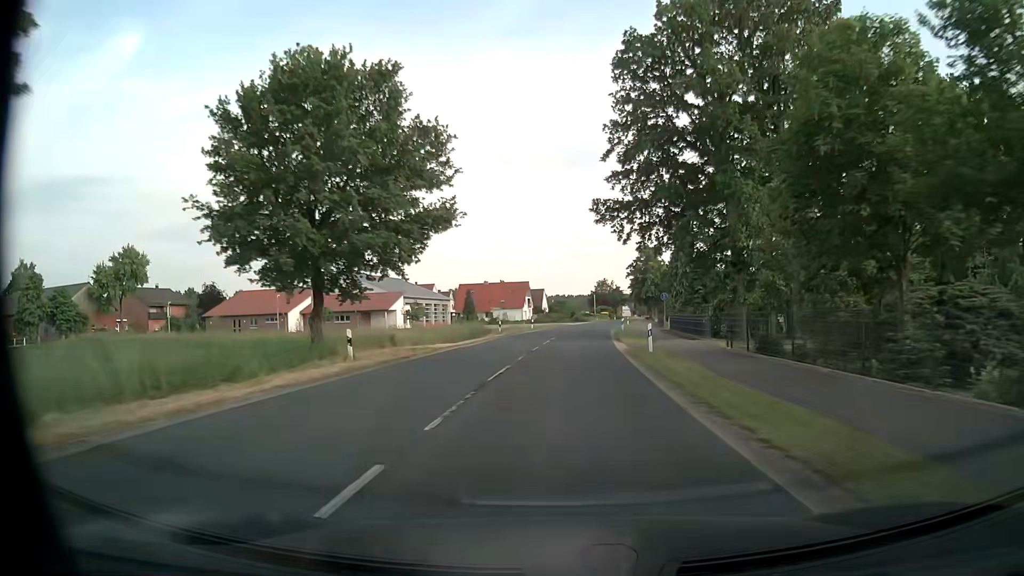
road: secondary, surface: asphalt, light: Day
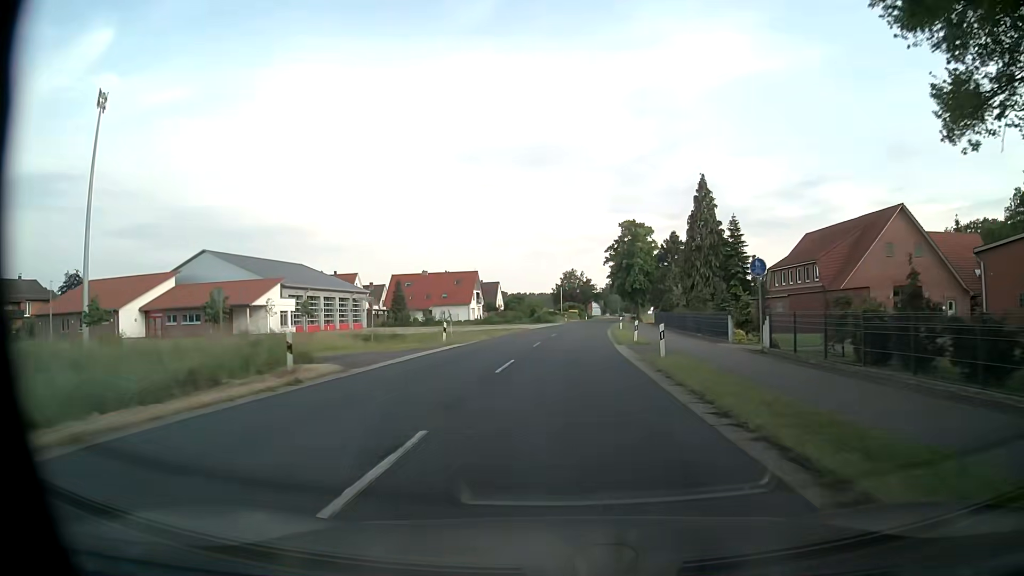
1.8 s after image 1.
(+0.9, +34.3) m; +3°
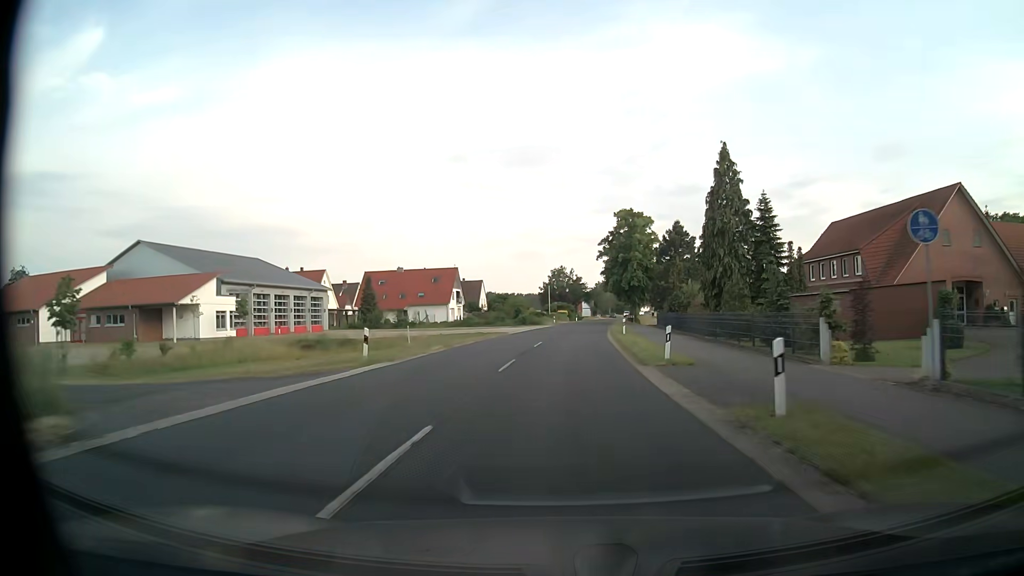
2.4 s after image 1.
(+0.1, +11.4) m; +1°
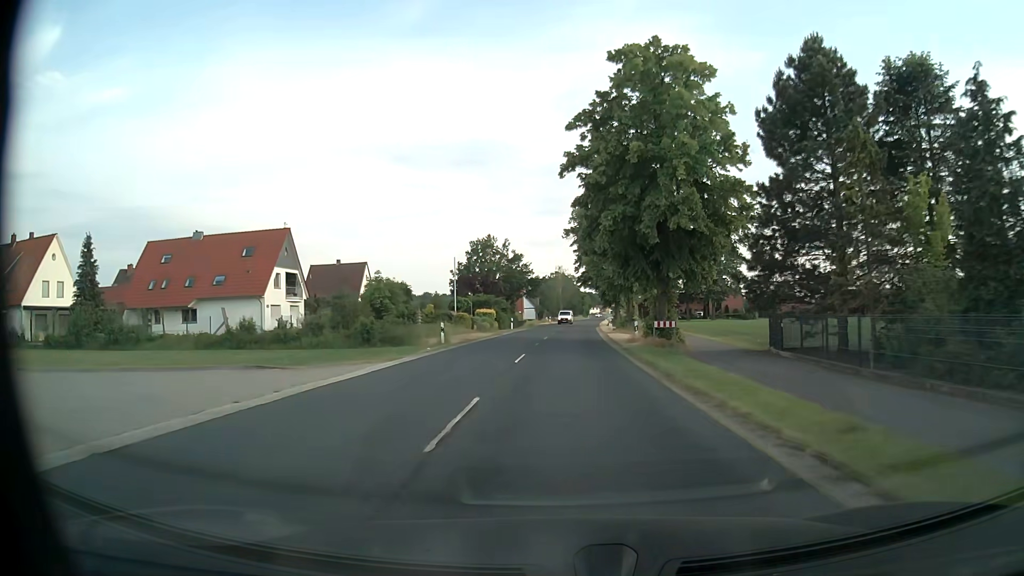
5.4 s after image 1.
(+2.4, +57.2) m; +5°
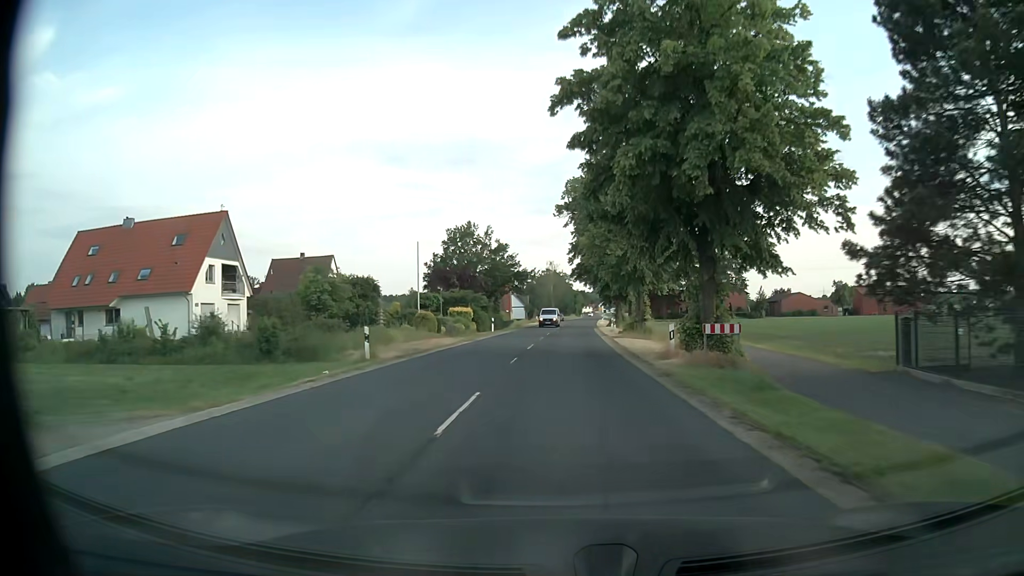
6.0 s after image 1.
(+0.1, +11.4) m; +1°
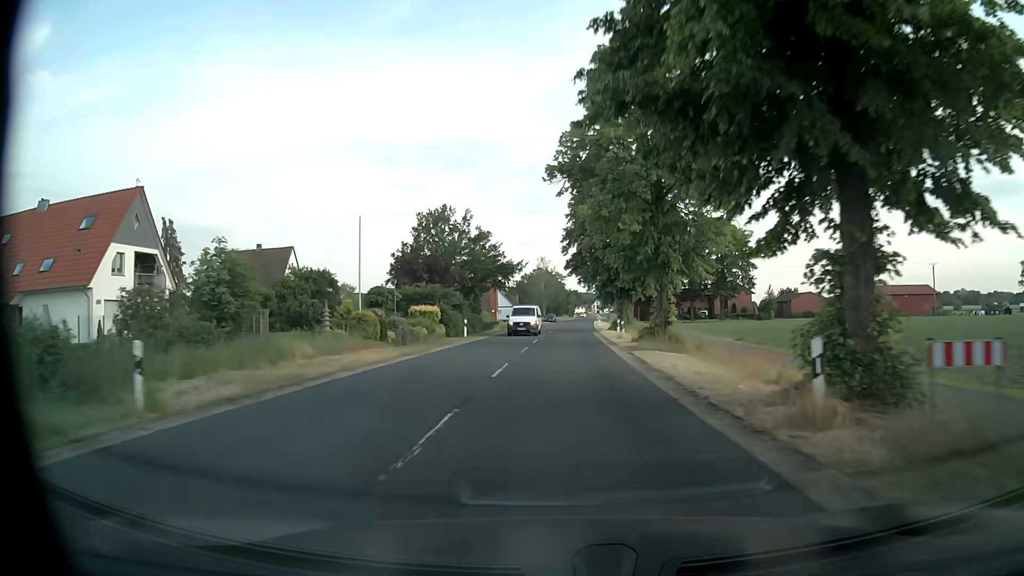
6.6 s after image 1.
(0.0, +11.4) m; +1°
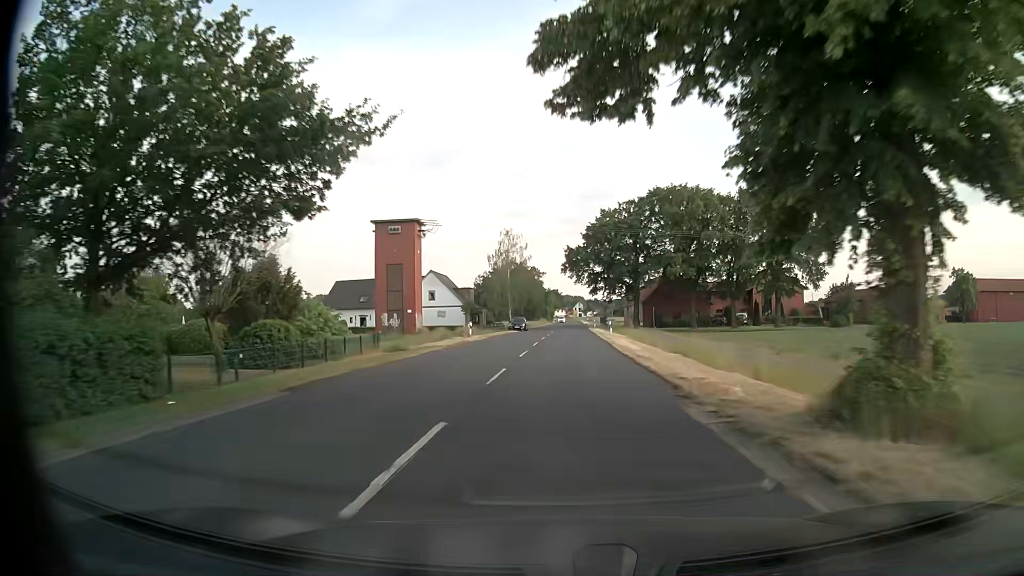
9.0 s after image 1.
(+0.6, +45.8) m; +2°
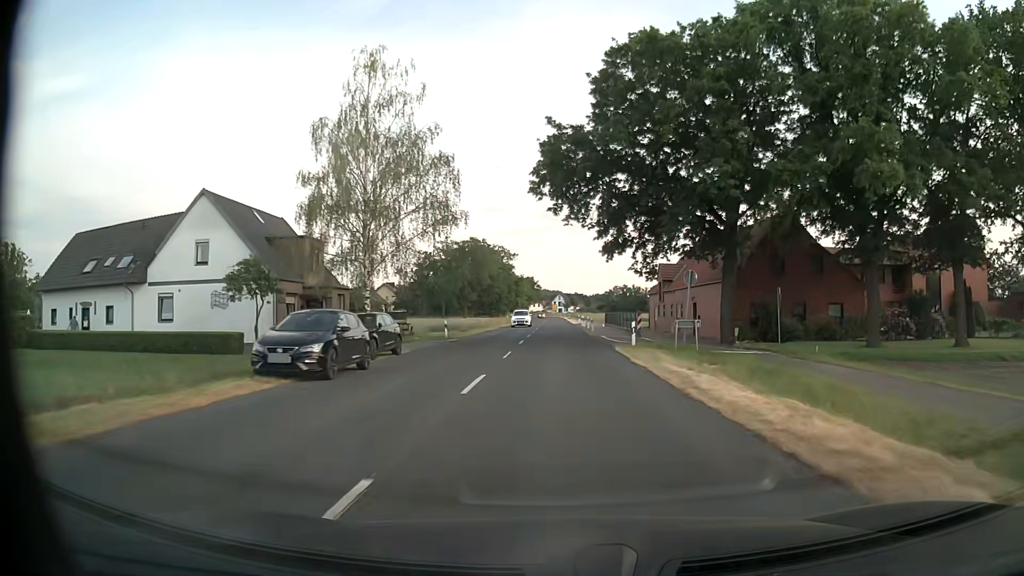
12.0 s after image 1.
(+0.6, +57.2) m; +2°
(0, +10) (0, +20) (0, +30) (0, +40) (0, +50) (0, +60) (0, +70) (0, +80) (0, +90) (0, +100) m
